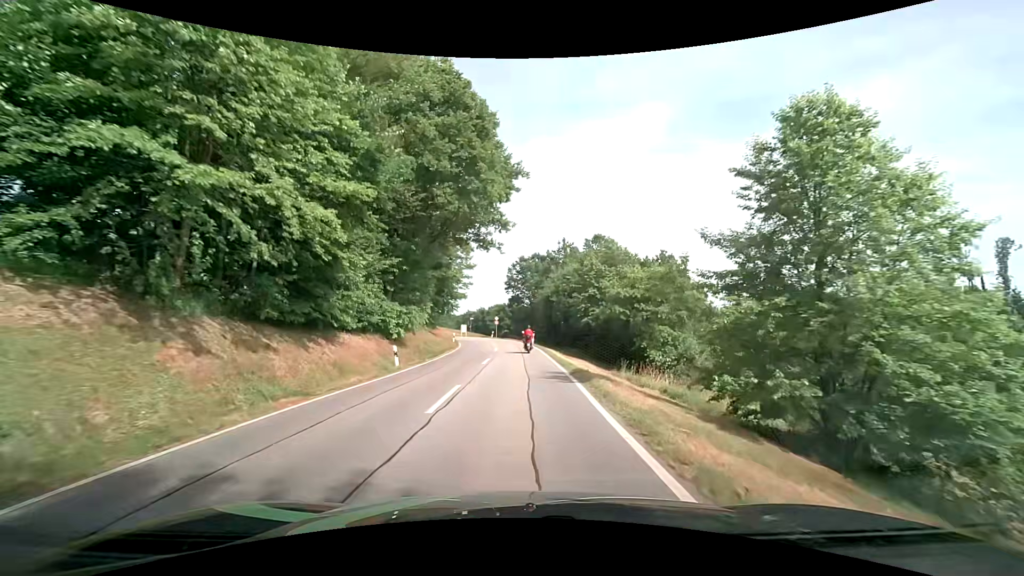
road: tertiary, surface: asphalt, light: Day
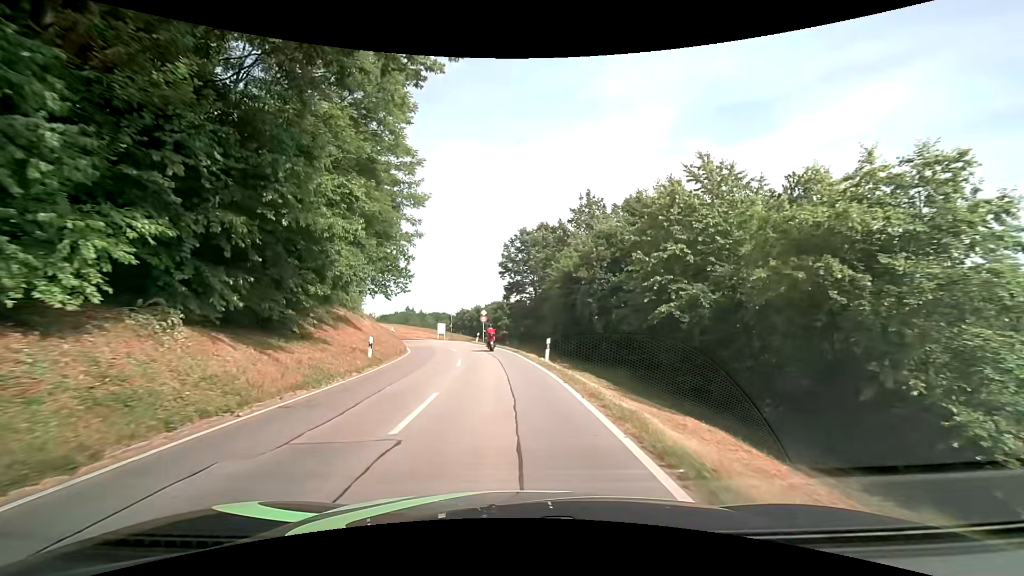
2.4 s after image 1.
(+1.1, +26.0) m; +2°
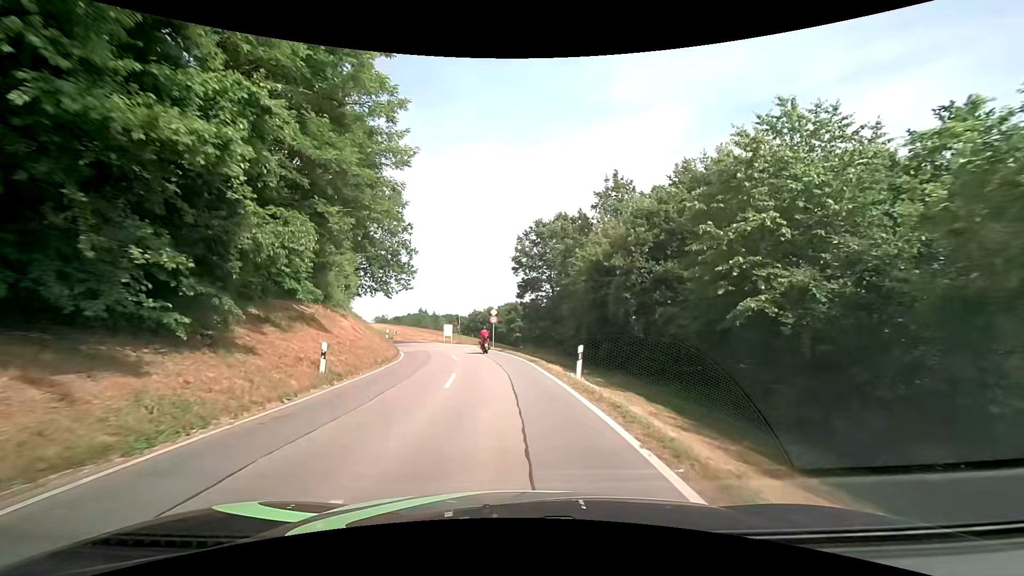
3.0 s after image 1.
(-0.1, +6.6) m; -2°
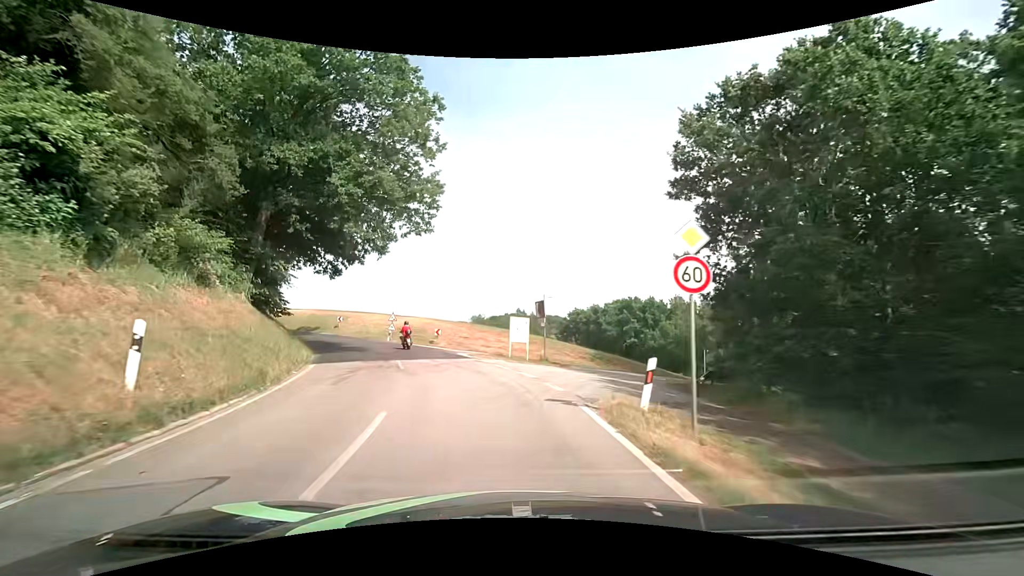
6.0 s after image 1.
(-2.8, +32.6) m; -11°
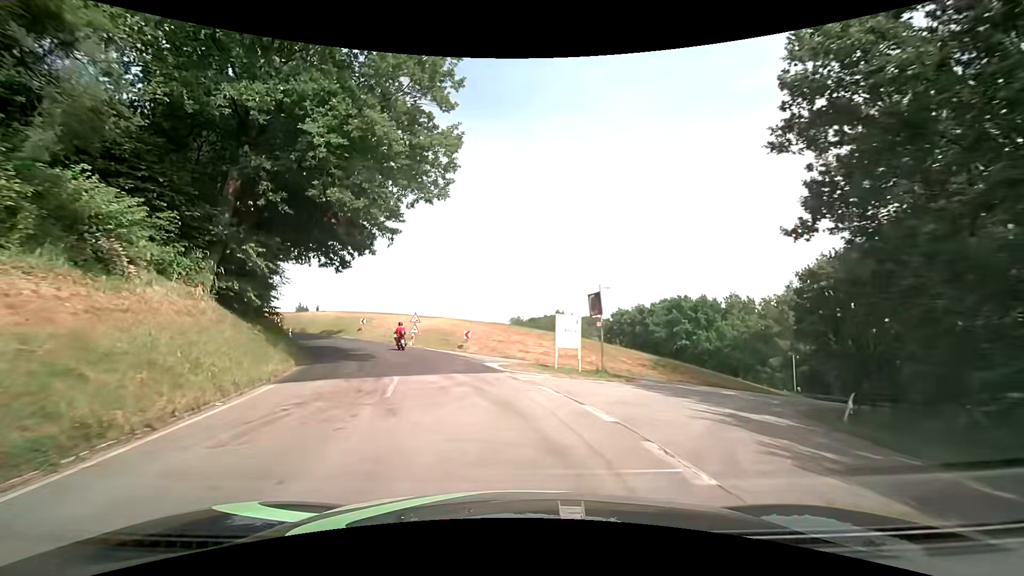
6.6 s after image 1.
(-0.2, +6.5) m; -5°
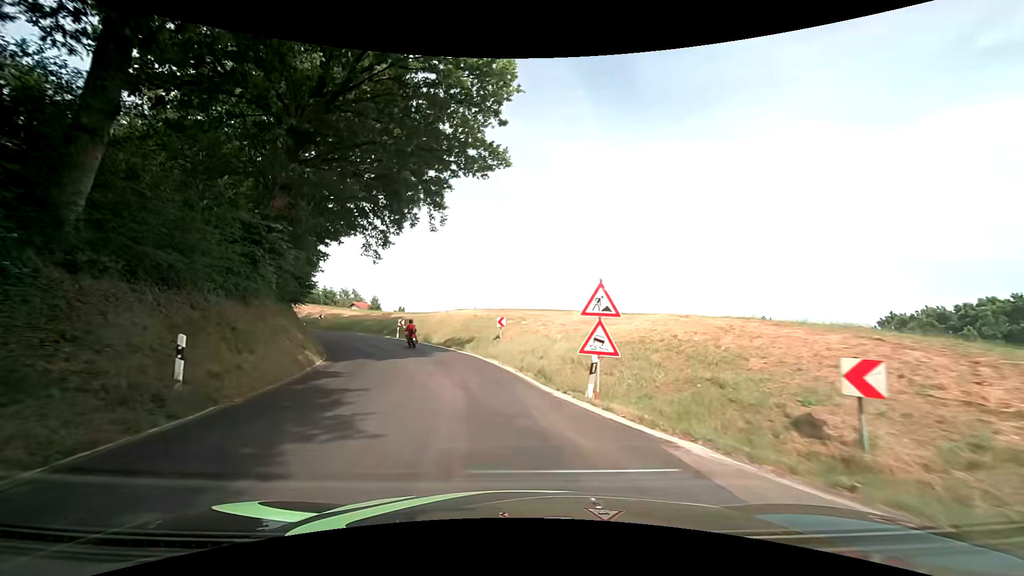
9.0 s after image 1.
(-4.7, +25.5) m; -21°
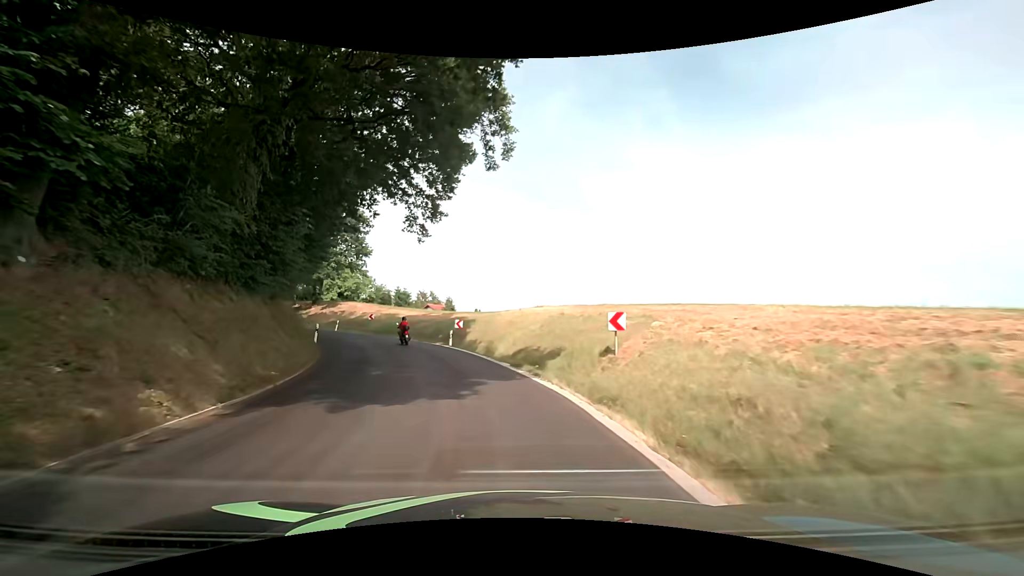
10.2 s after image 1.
(-1.1, +13.0) m; -10°
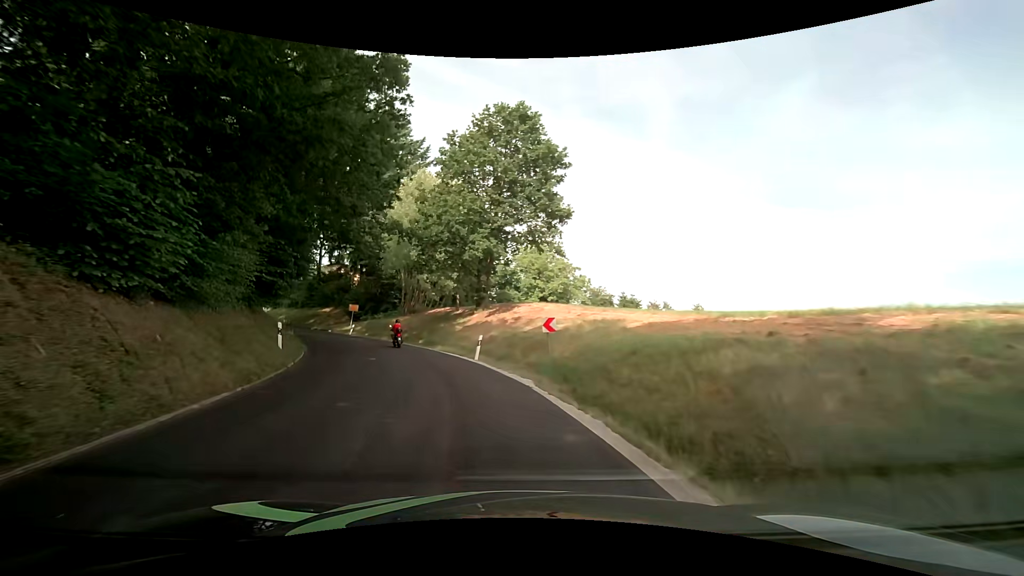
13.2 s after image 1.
(-6.7, +31.7) m; -26°
(-1, +10) (-3, +20) (-6, +29) (-11, +38) (-16, +47) (-22, +55) (-28, +63) (-34, +70) (-40, +78) (-47, +86) m
